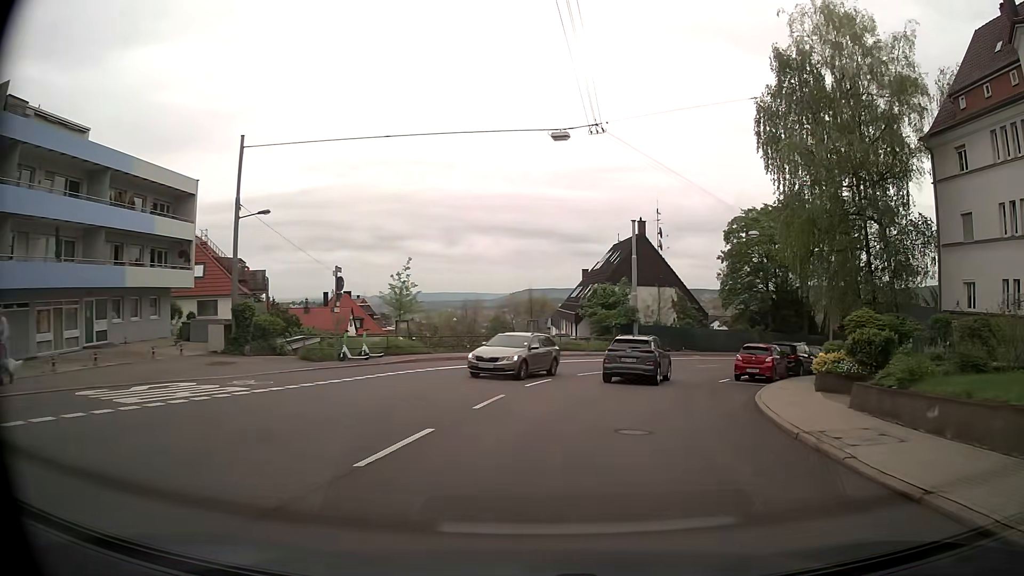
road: secondary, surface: asphalt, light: Day
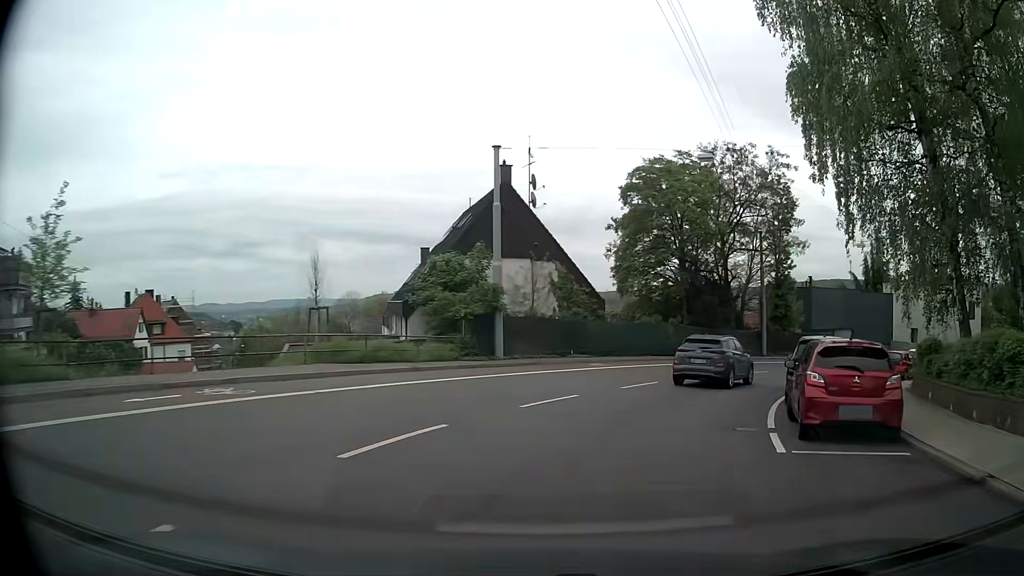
(+1.7, +17.3) m; +12°
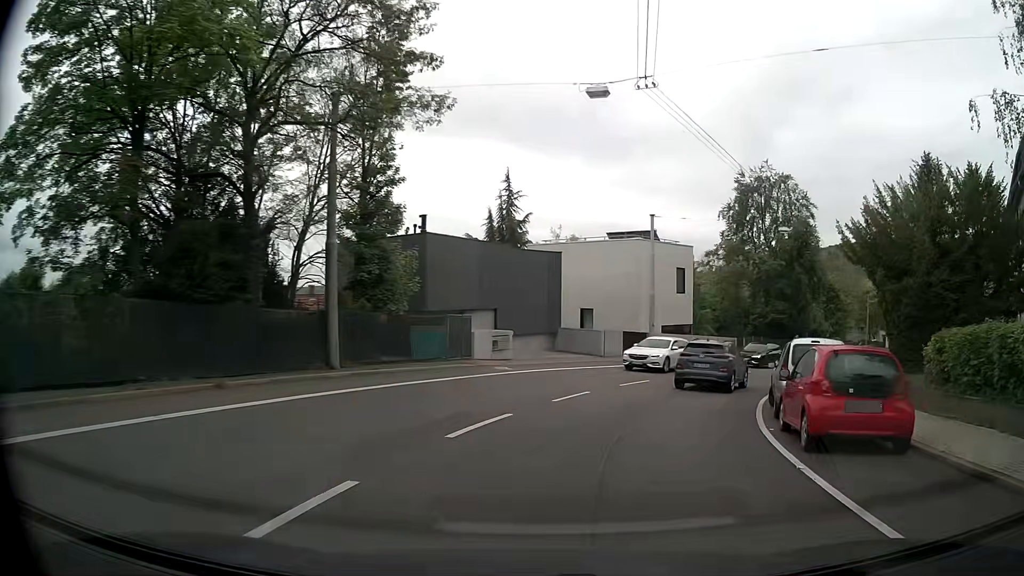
(+8.0, +25.1) m; +37°
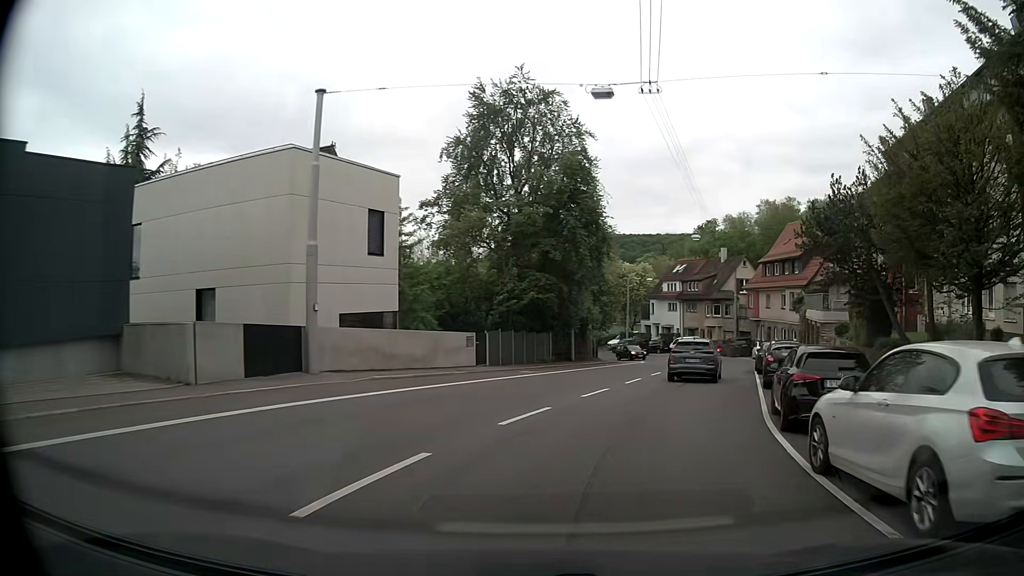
(+4.4, +20.8) m; +24°
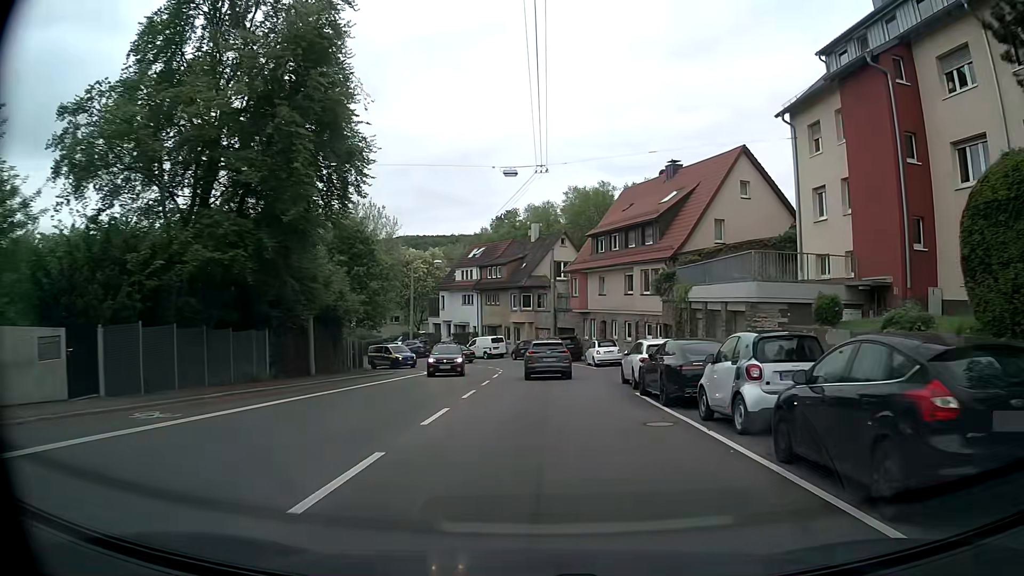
(+2.8, +17.1) m; +16°
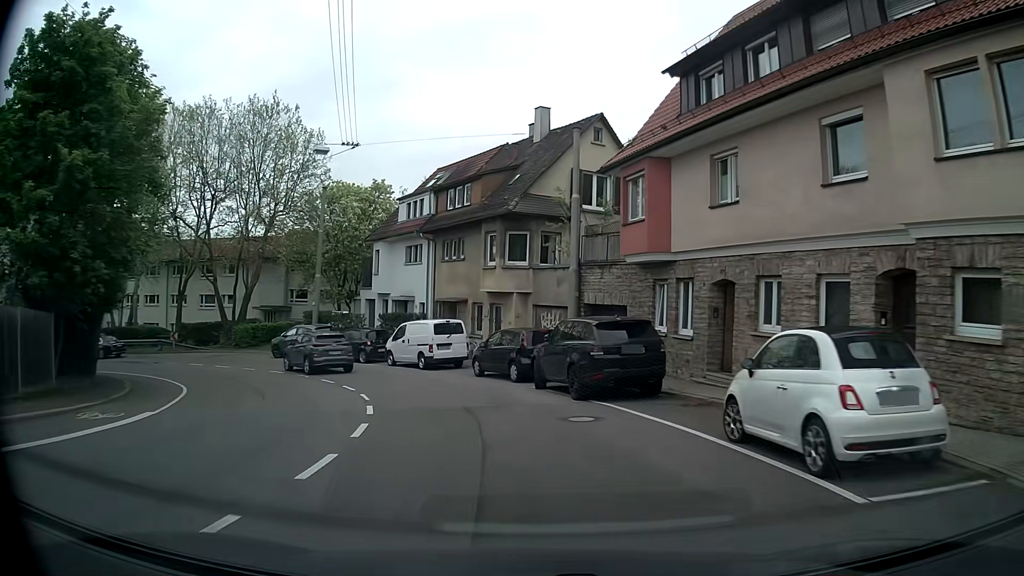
(+1.0, +30.6) m; -1°
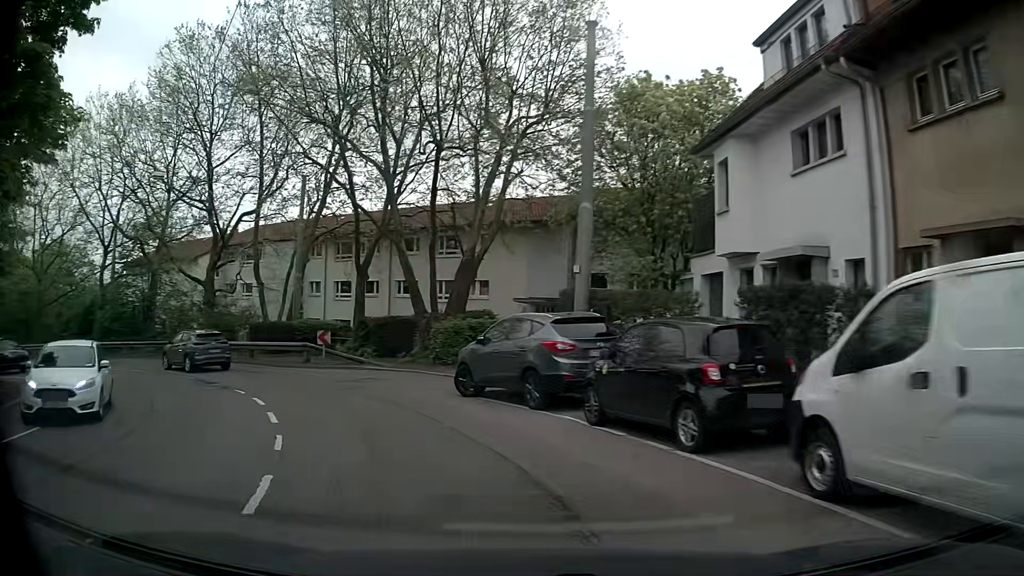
(-4.3, +21.9) m; -28°
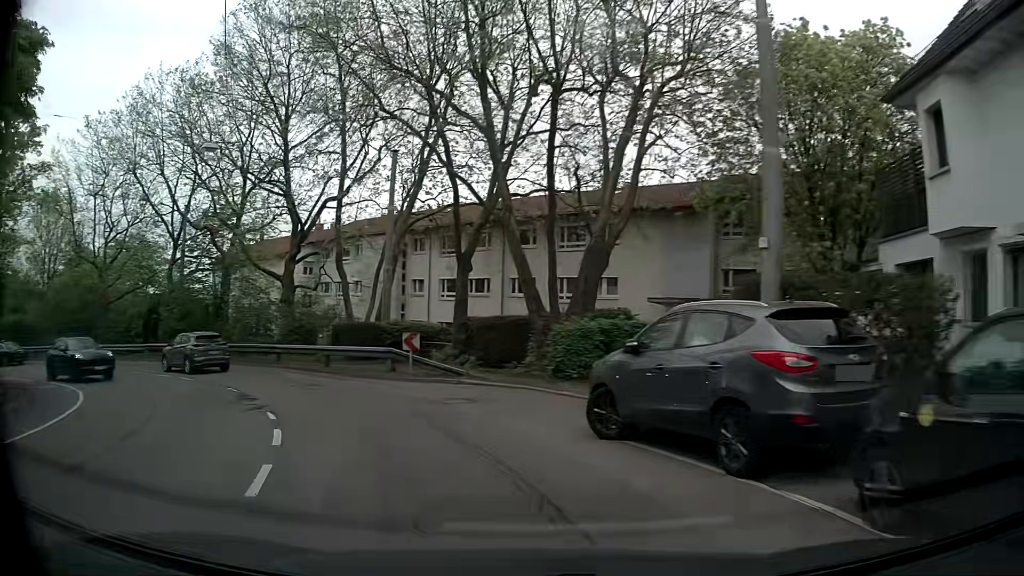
(-0.5, +5.4) m; -10°
(-2, +10) (-6, +19) (-13, +26) (-22, +30) (-32, +32) (-42, +30) (-51, +26) (-59, +20) (-66, +13) (-74, +7) m
